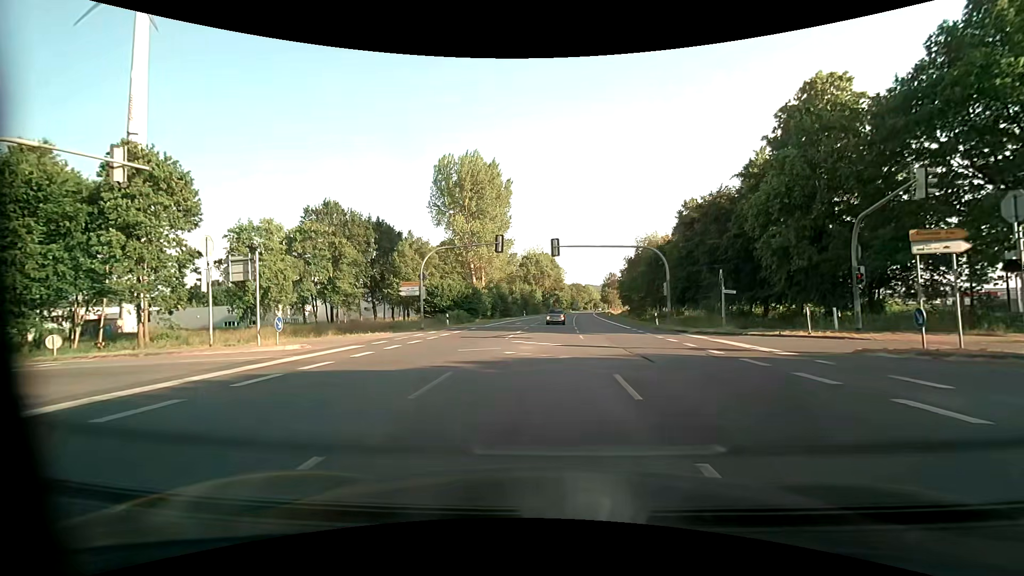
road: primary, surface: asphalt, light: Day
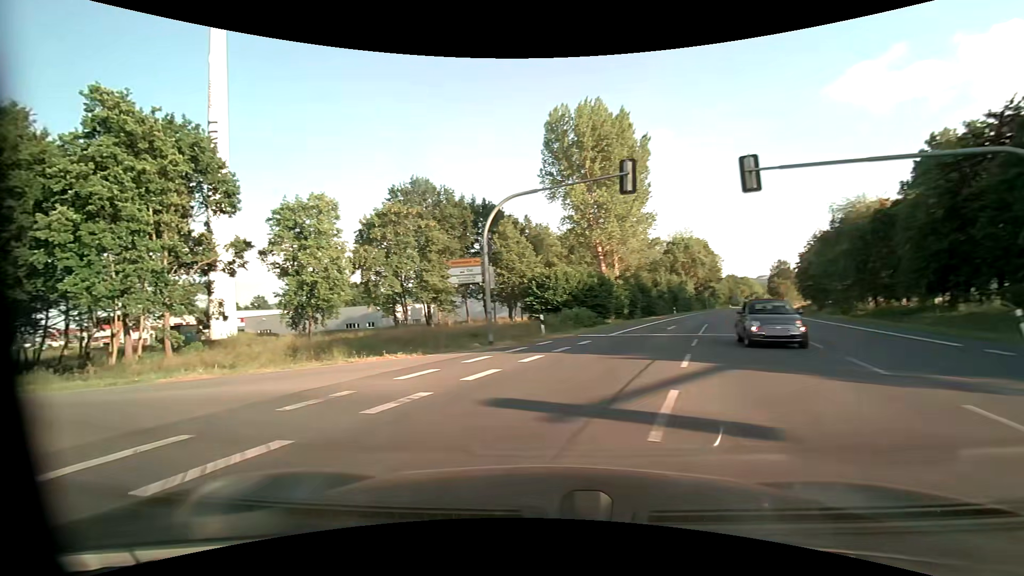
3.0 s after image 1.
(-0.9, +18.3) m; -15°
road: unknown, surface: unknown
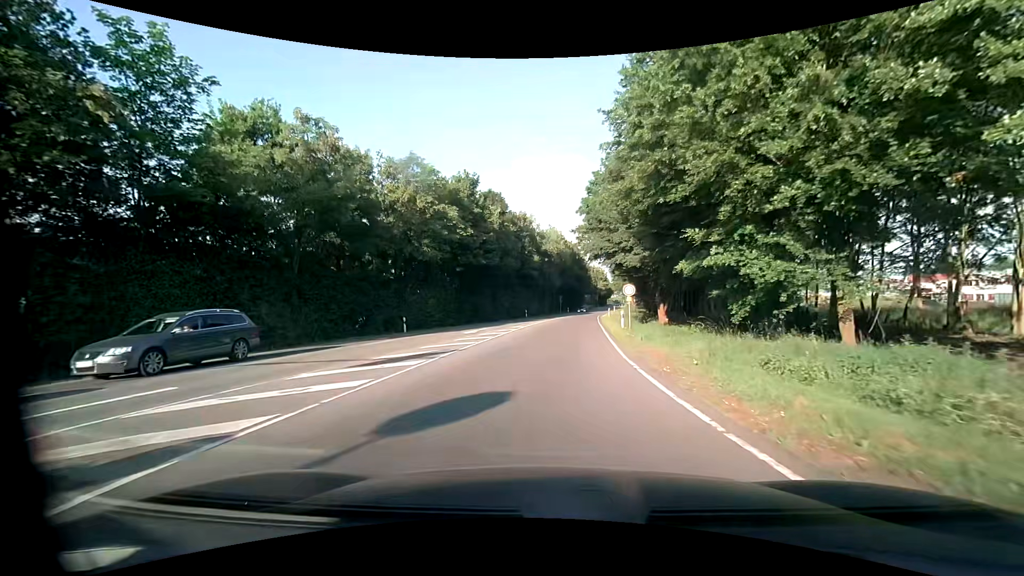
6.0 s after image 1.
(-15.3, +14.5) m; -78°
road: tertiary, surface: asphalt
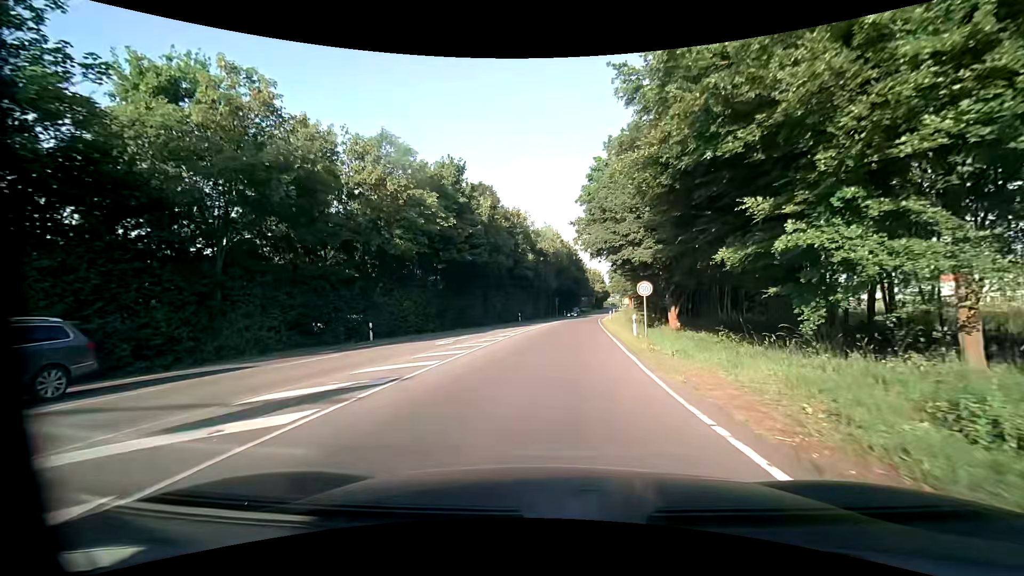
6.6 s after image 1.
(0.0, +5.5) m; 0°
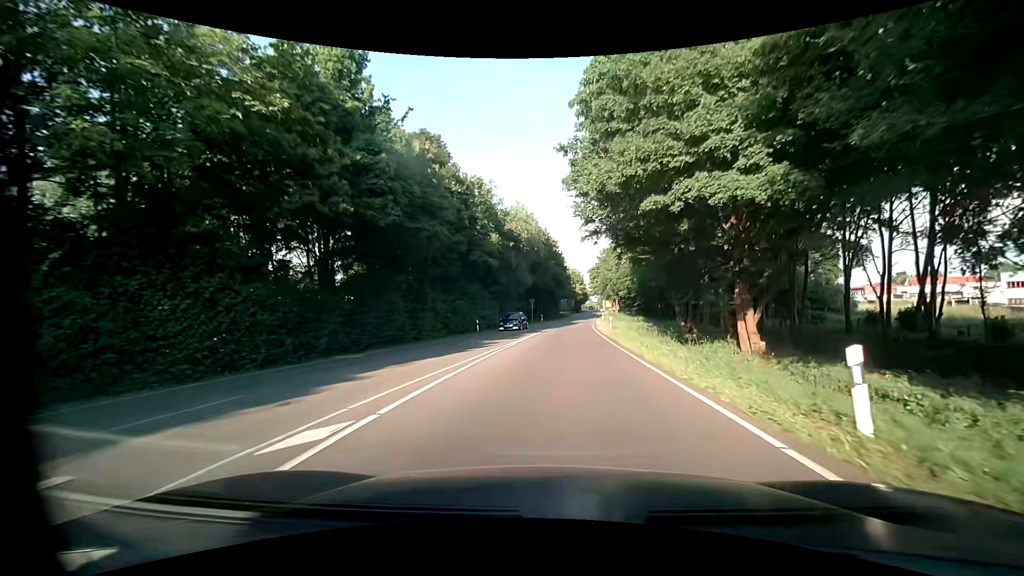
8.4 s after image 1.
(+0.3, +18.9) m; +3°
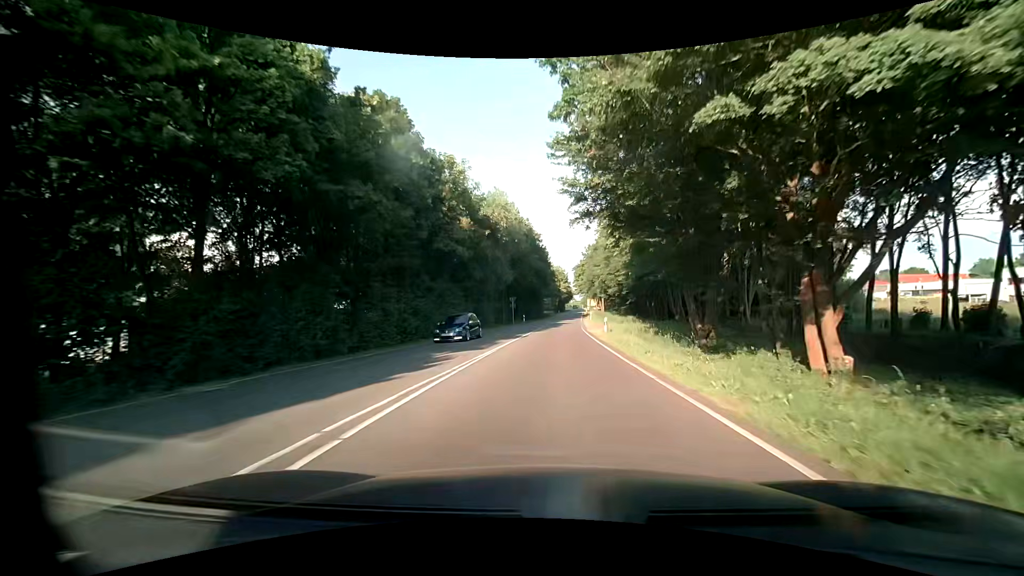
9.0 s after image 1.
(0.0, +7.1) m; +1°
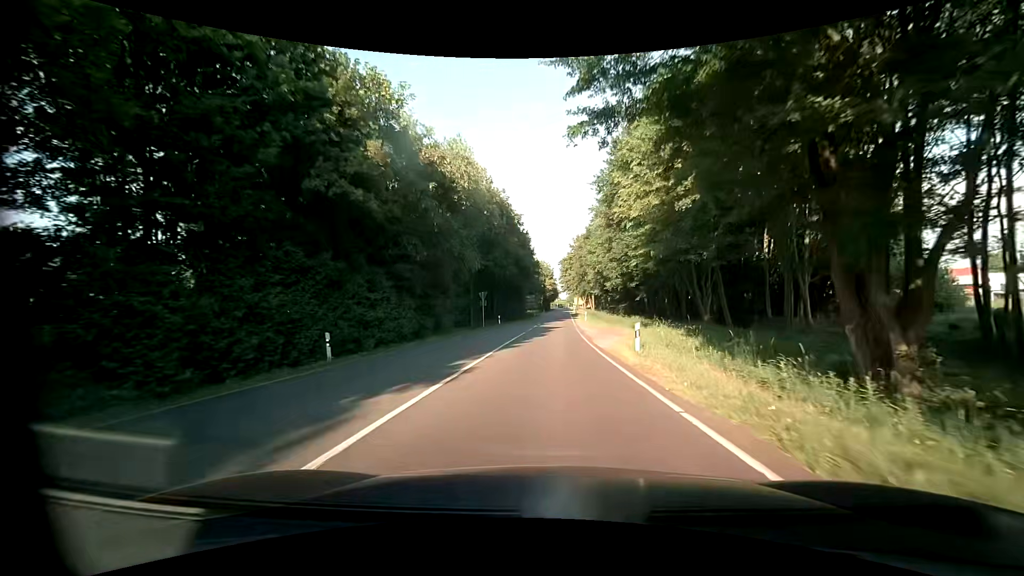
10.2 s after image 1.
(+0.3, +15.6) m; +2°
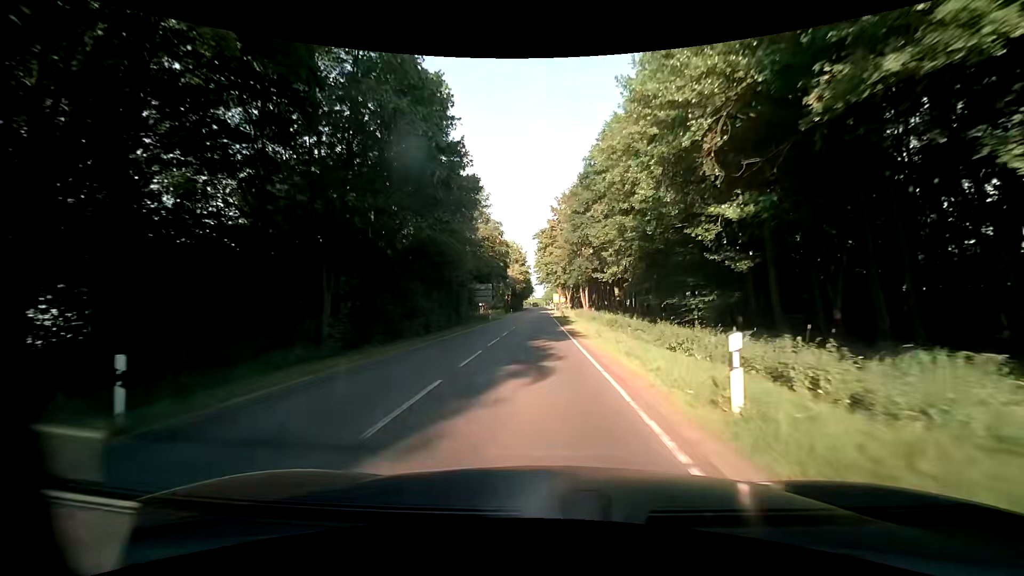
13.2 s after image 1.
(+1.3, +44.0) m; +2°
(0, +10) (0, +20) (0, +30) (0, +40) (0, +50) (0, +60) (0, +70) (0, +80) (+1, +90) (+1, +100) m
